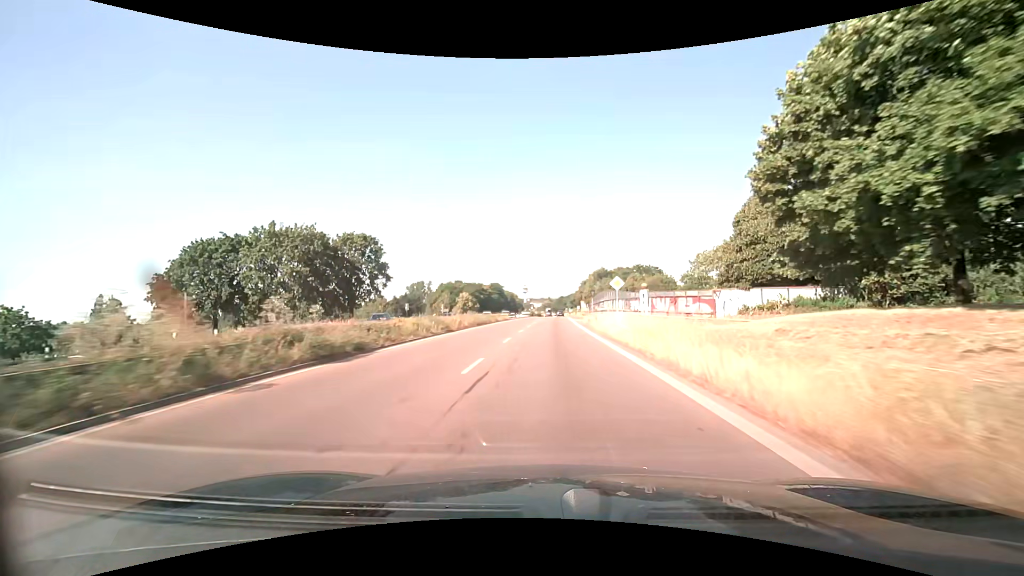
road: trunk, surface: asphalt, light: Day
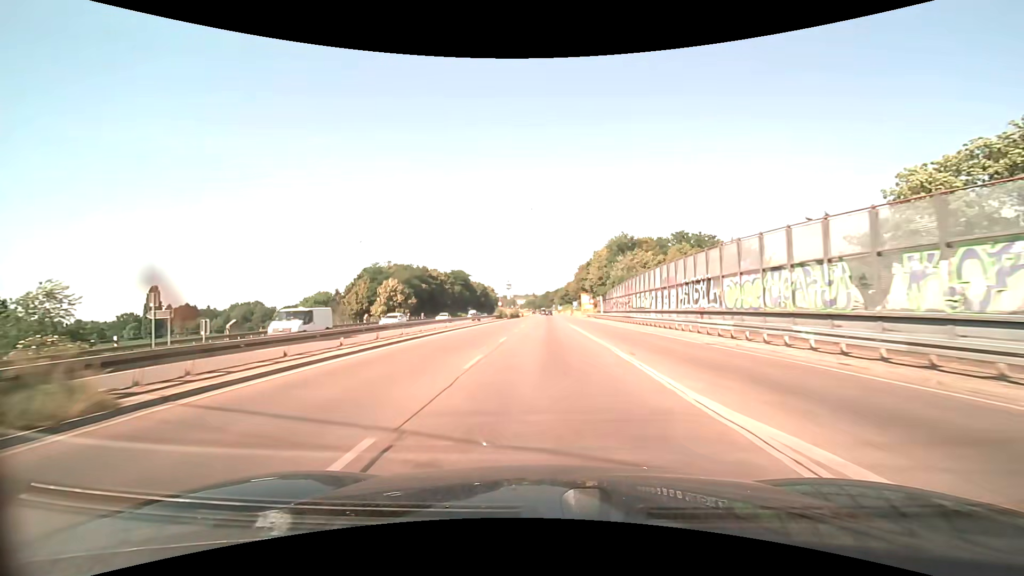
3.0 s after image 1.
(+1.0, +61.5) m; +1°
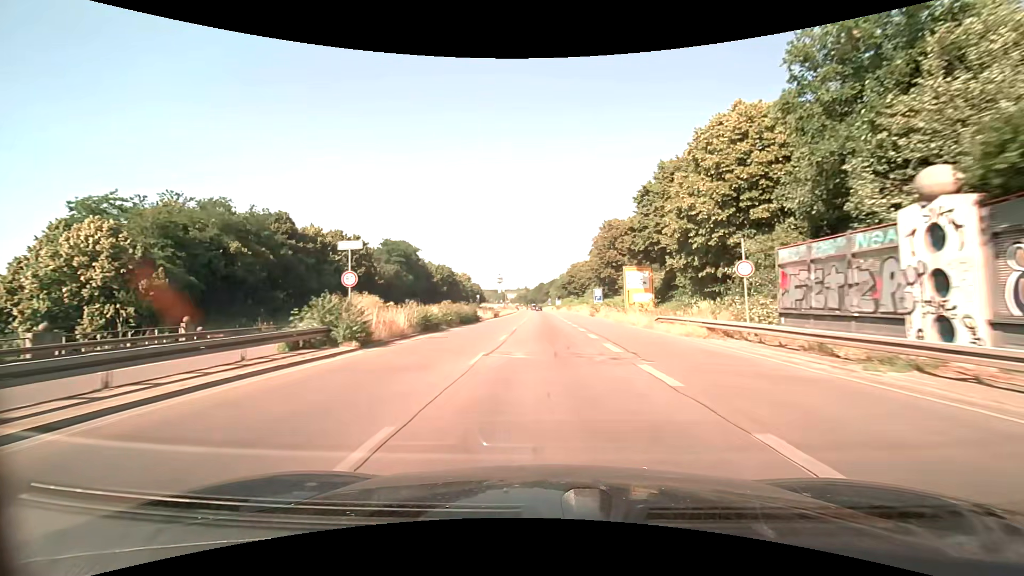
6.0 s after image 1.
(+0.2, +62.0) m; +1°
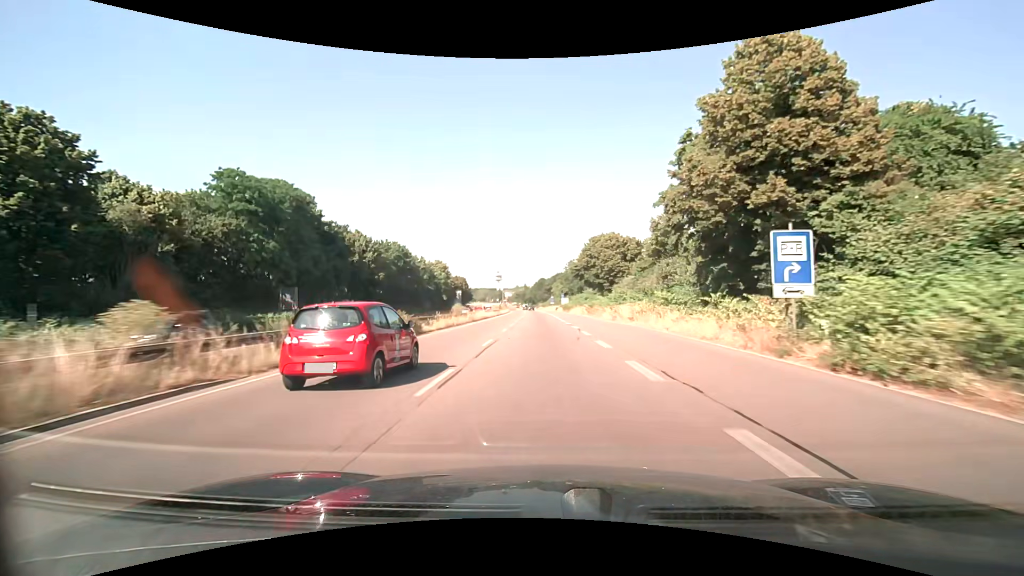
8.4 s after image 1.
(-0.2, +48.6) m; 0°
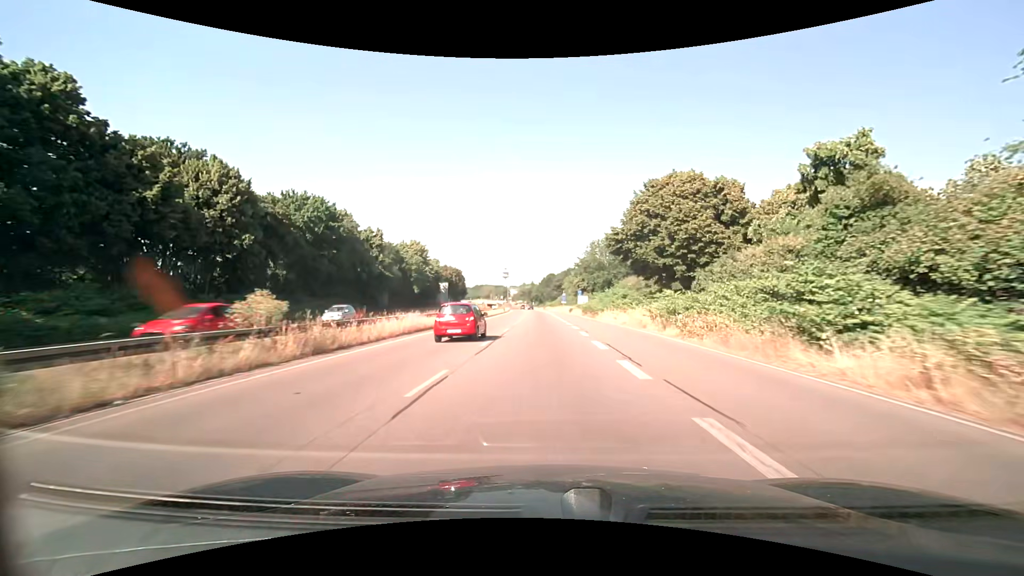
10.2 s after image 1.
(-0.1, +35.9) m; -1°
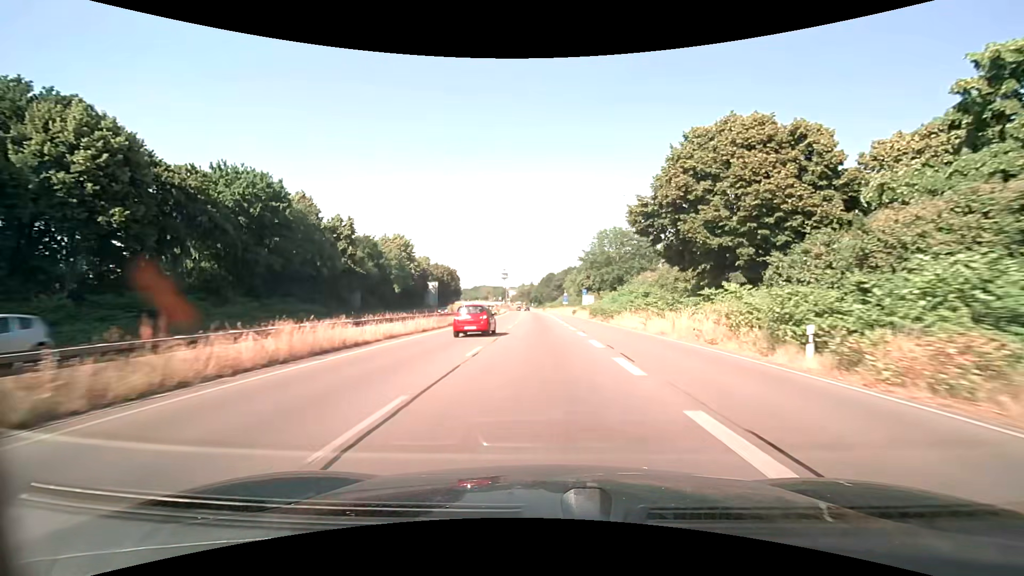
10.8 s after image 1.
(0.0, +12.0) m; 0°
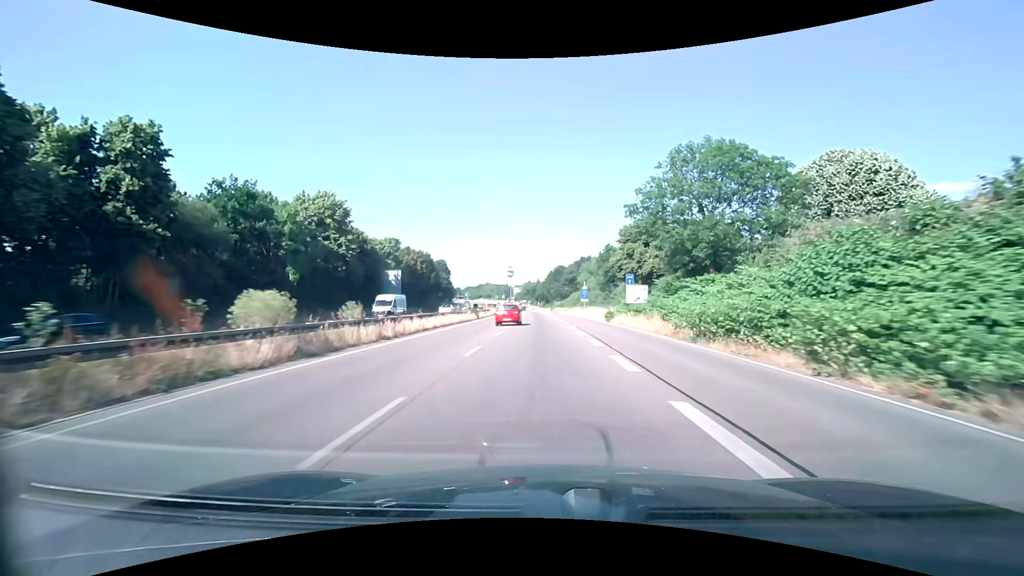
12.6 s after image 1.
(-0.3, +36.0) m; -1°
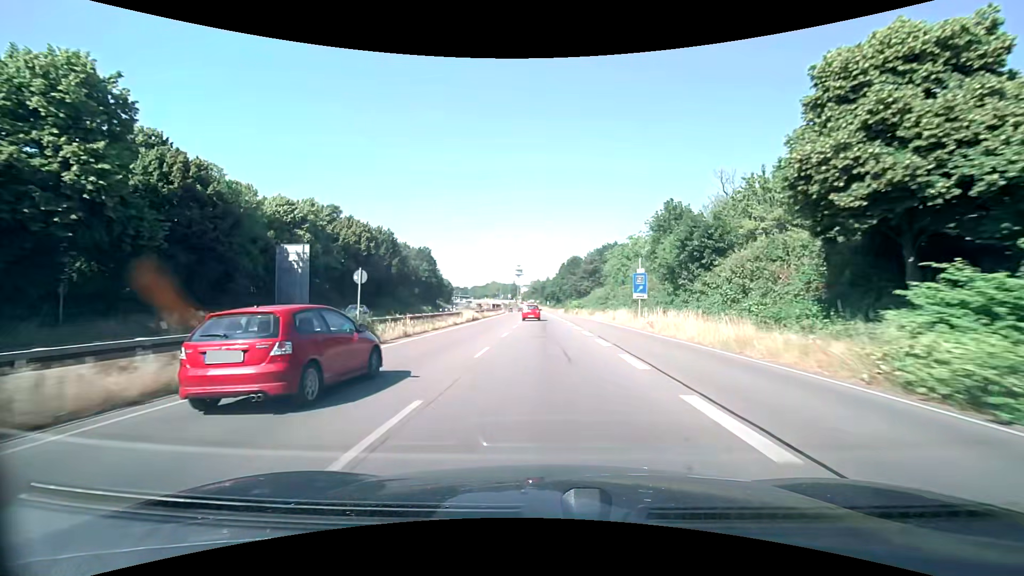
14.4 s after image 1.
(-0.3, +36.1) m; -1°
